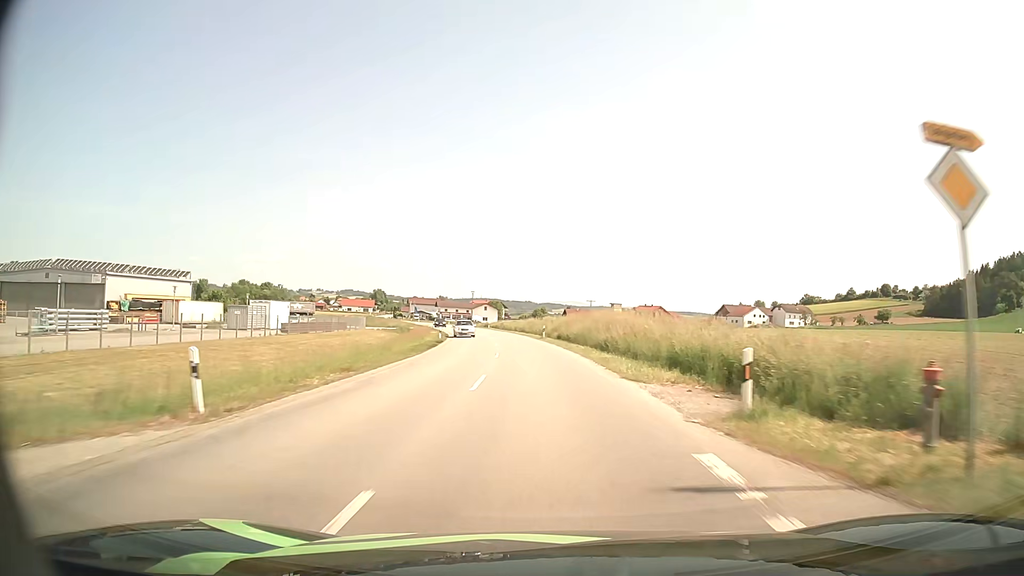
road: secondary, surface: asphalt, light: Day
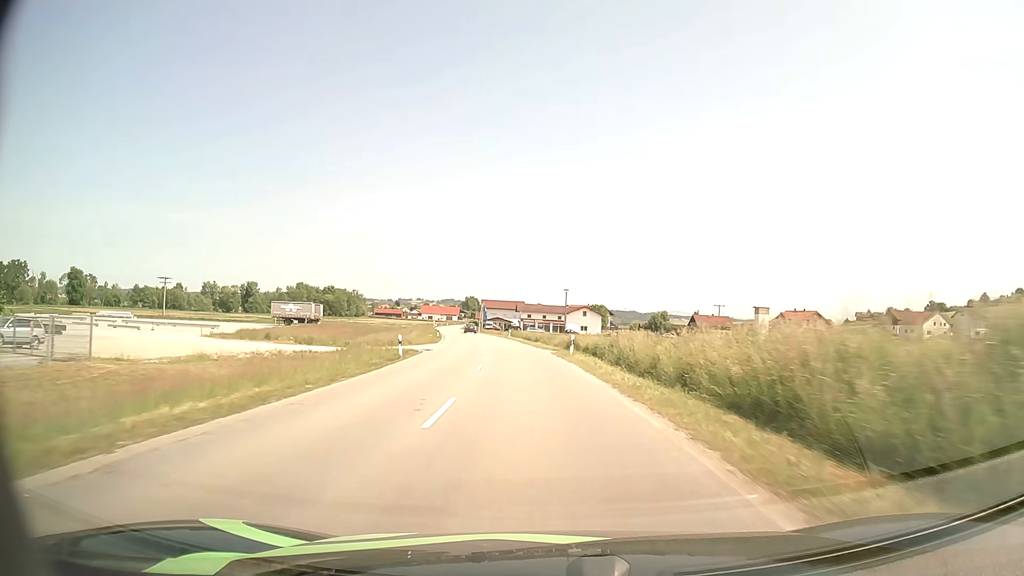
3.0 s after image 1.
(-4.4, +64.5) m; -9°
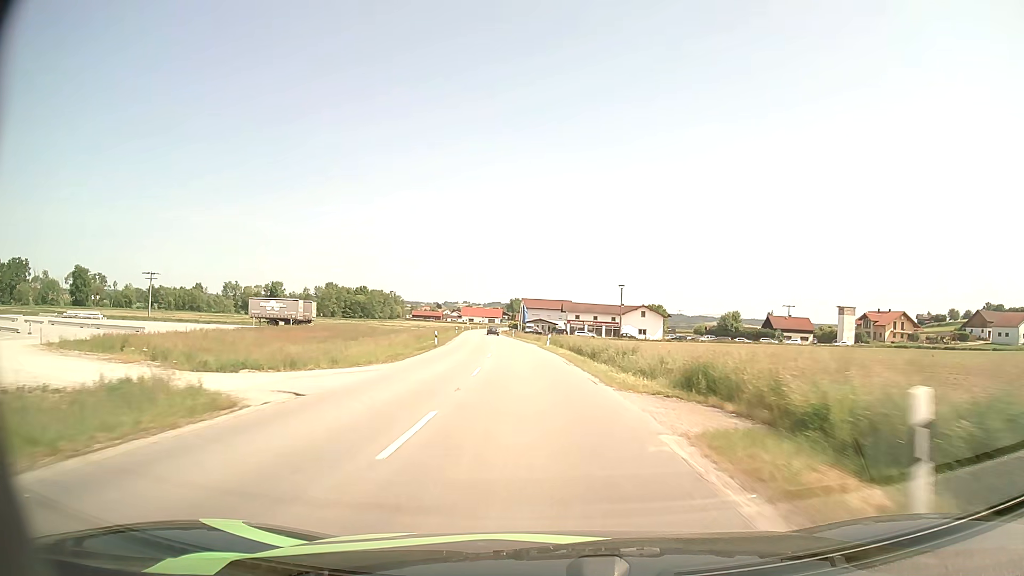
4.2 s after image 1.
(-0.9, +26.5) m; -4°
(0, +10) (-1, +20) (-1, +30) (-2, +40) (-3, +50) (-4, +60) (-5, +70) (-6, +80) (-7, +90) (-8, +100) m
